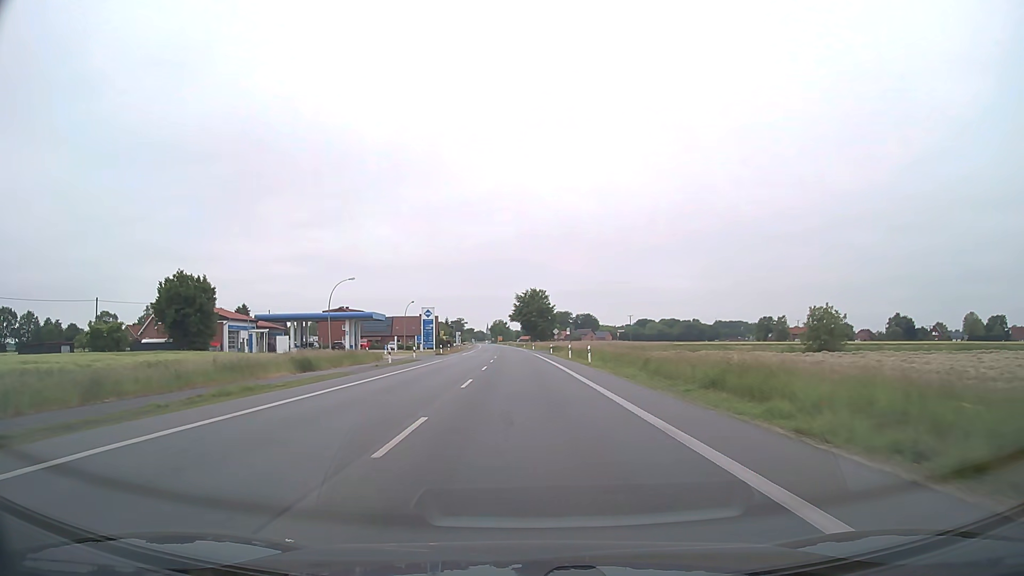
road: primary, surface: asphalt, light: Day
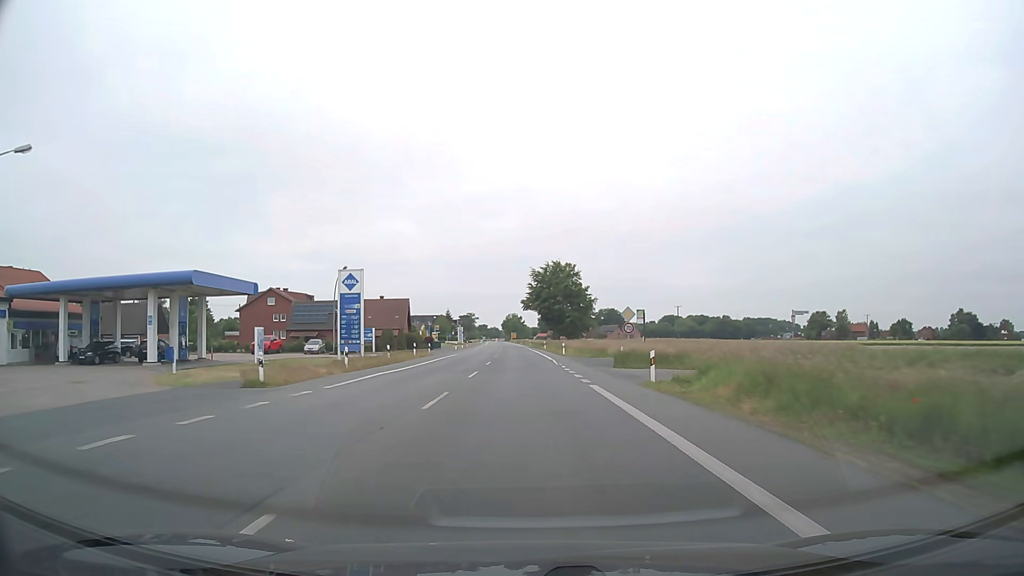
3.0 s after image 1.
(-0.7, +54.8) m; -1°
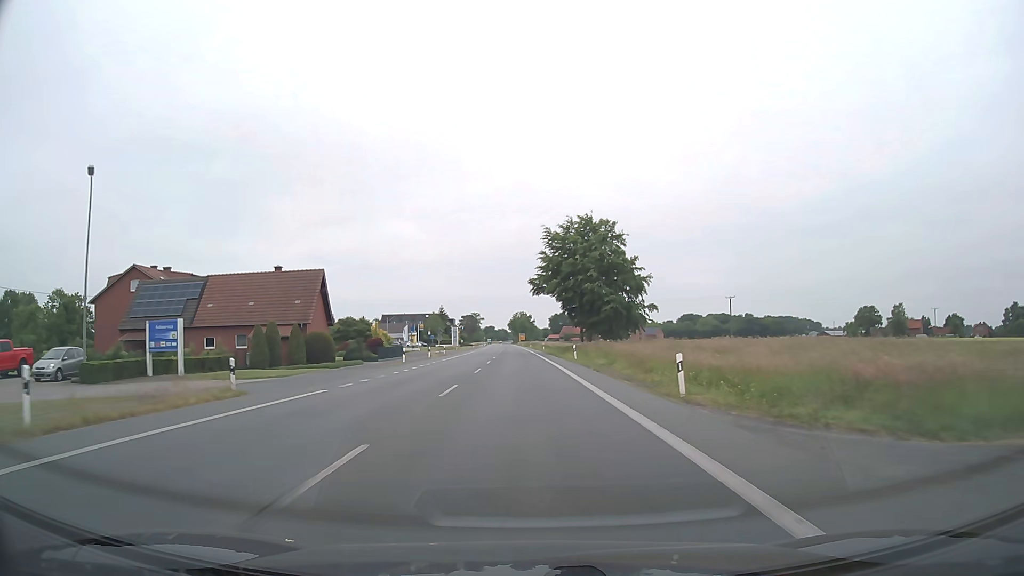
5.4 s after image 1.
(-0.2, +43.9) m; -1°
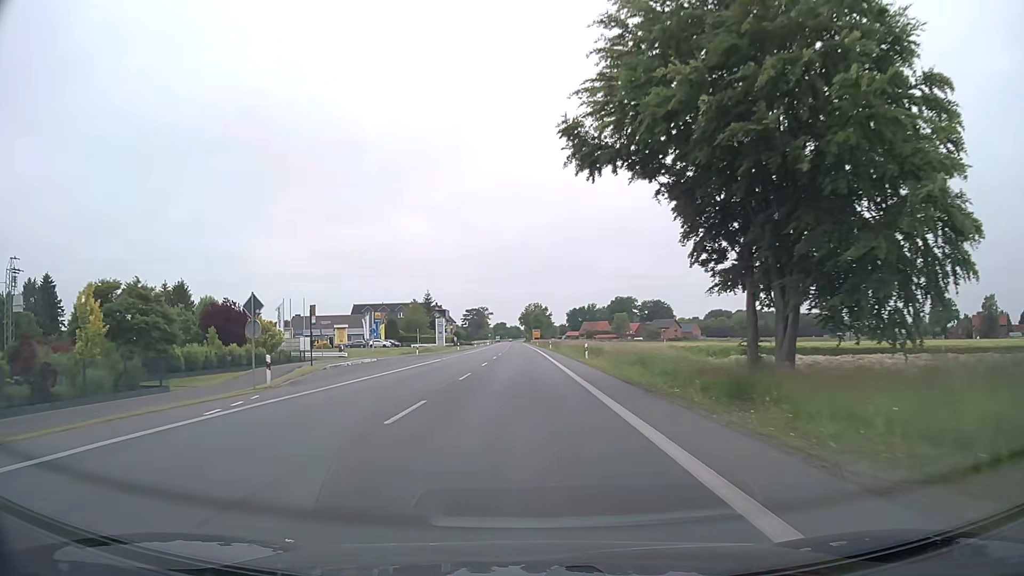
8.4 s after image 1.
(-0.5, +54.1) m; -1°
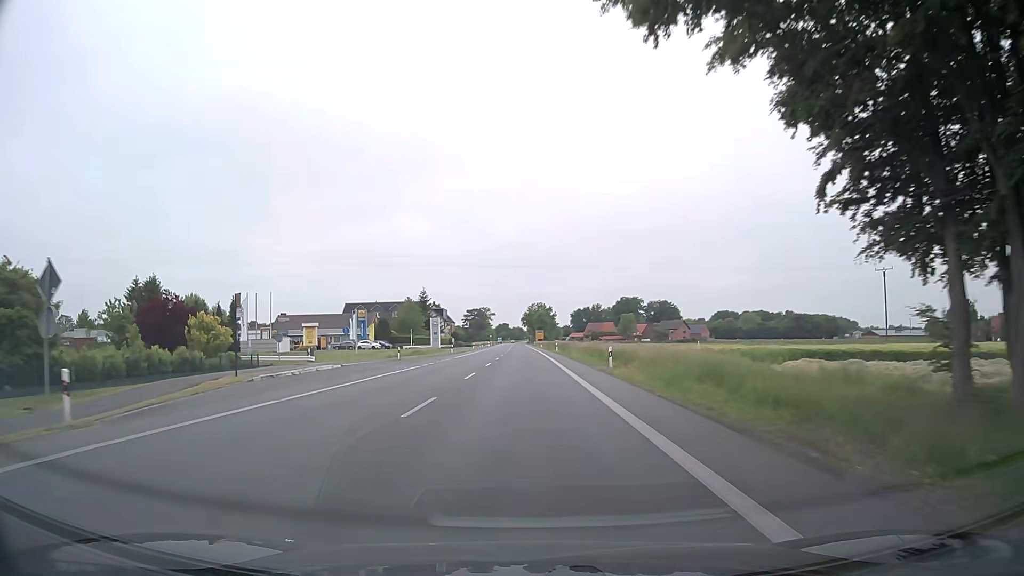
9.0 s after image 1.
(0.0, +10.8) m; 0°
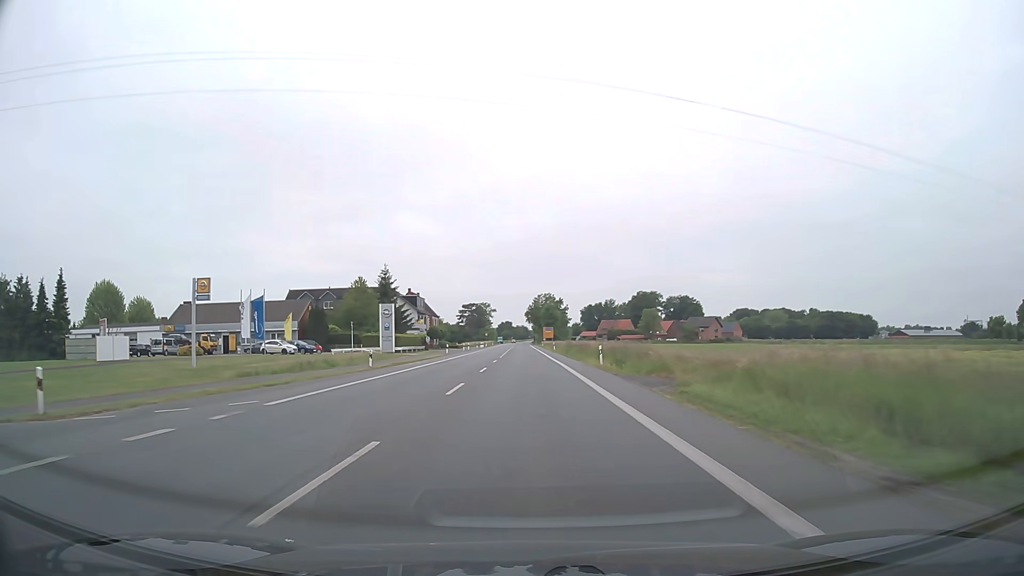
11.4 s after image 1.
(-0.2, +43.0) m; 0°
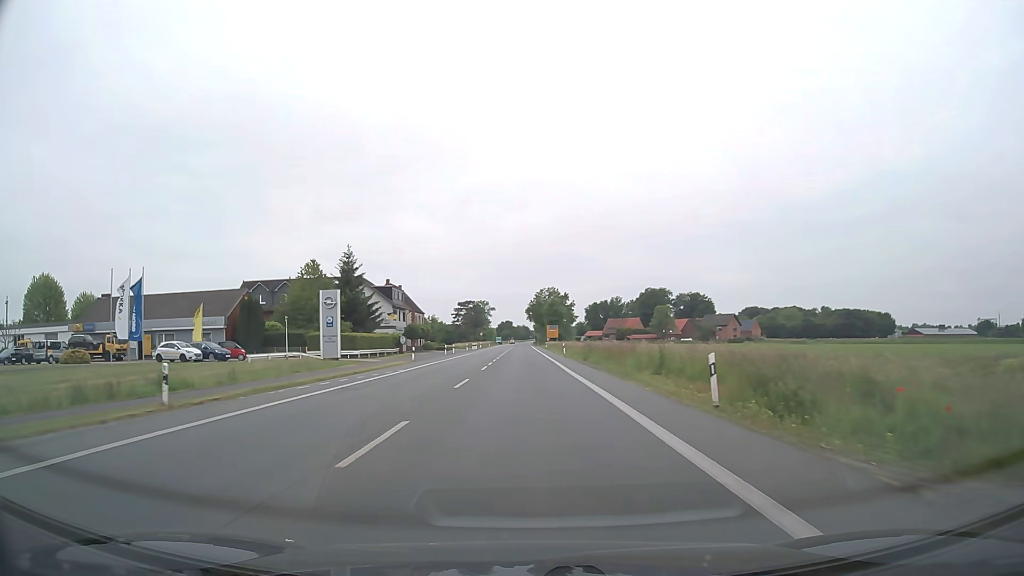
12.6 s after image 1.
(0.0, +21.5) m; 0°
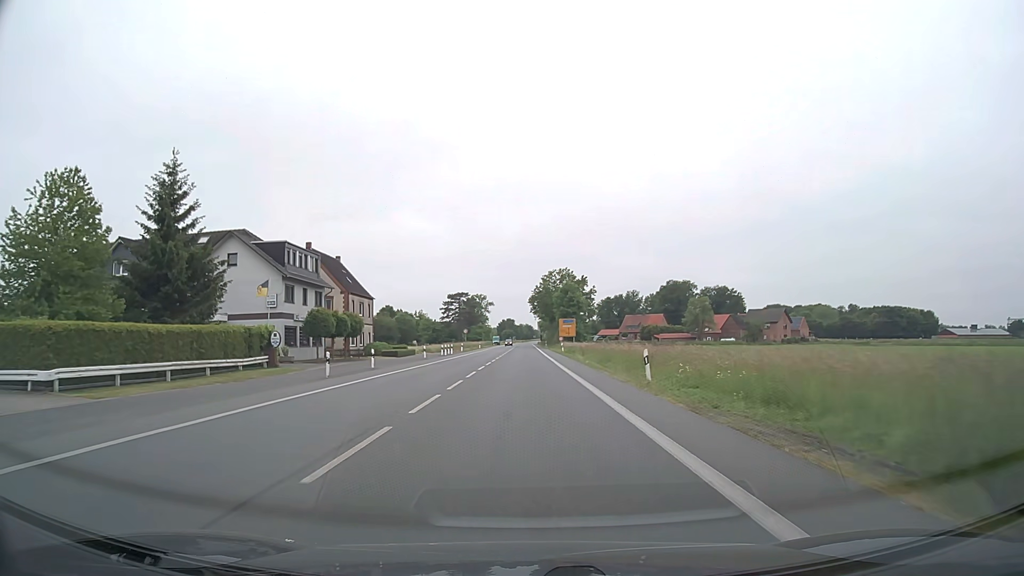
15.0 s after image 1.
(-0.2, +43.0) m; 0°
(0, +10) (0, +20) (0, +30) (0, +40) (0, +50) (0, +60) (0, +70) (0, +80) (0, +90) (0, +100) m
